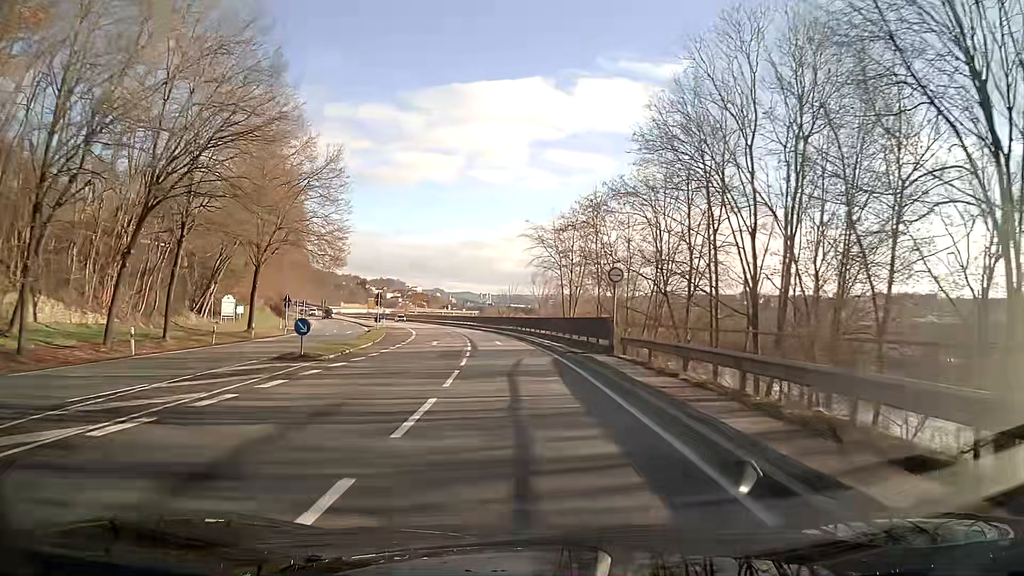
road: primary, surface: asphalt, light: Day
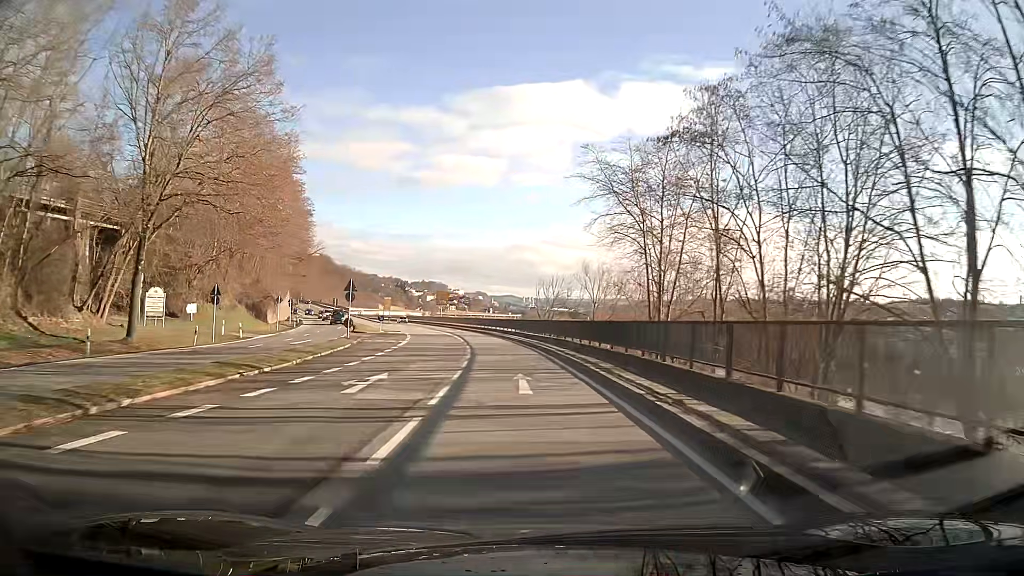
(-0.7, +22.1) m; -4°
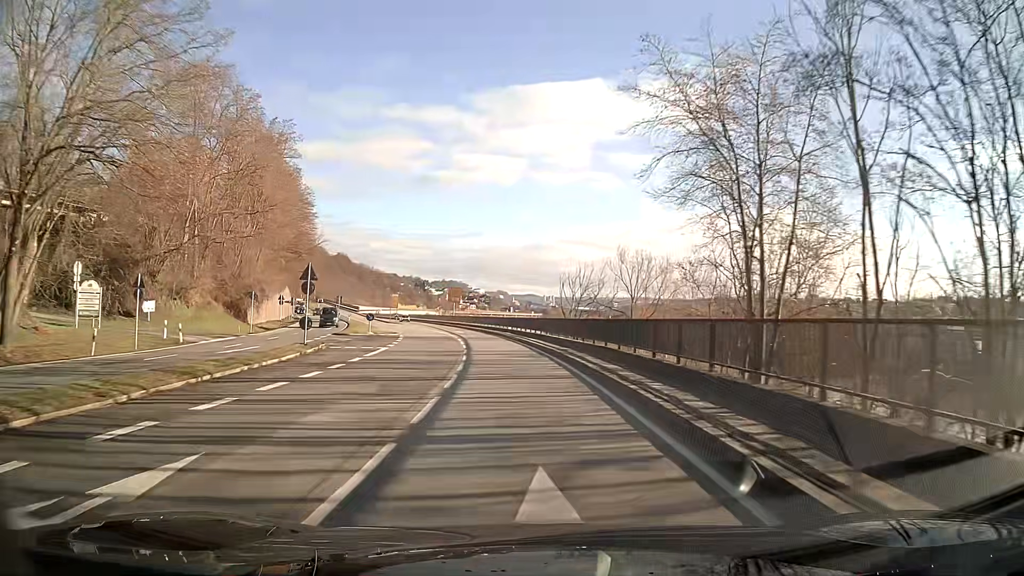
(-0.2, +11.0) m; -2°
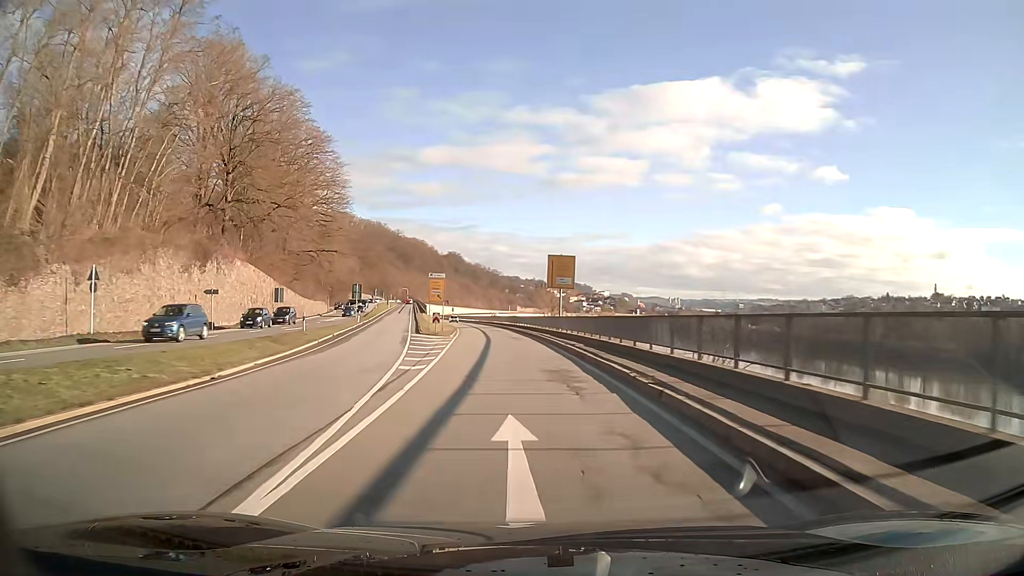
(-5.0, +55.1) m; -10°
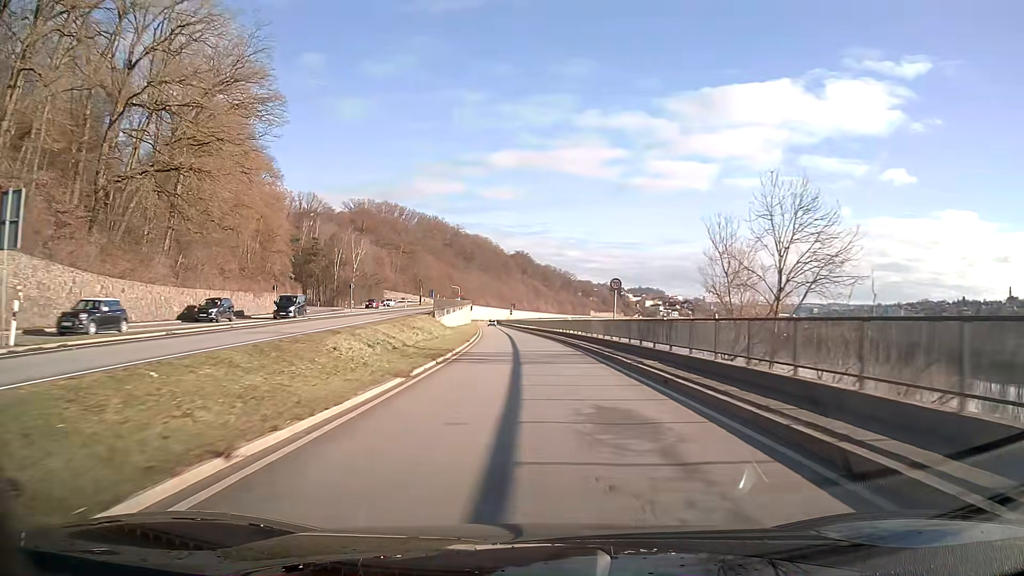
(-3.3, +55.7) m; -6°
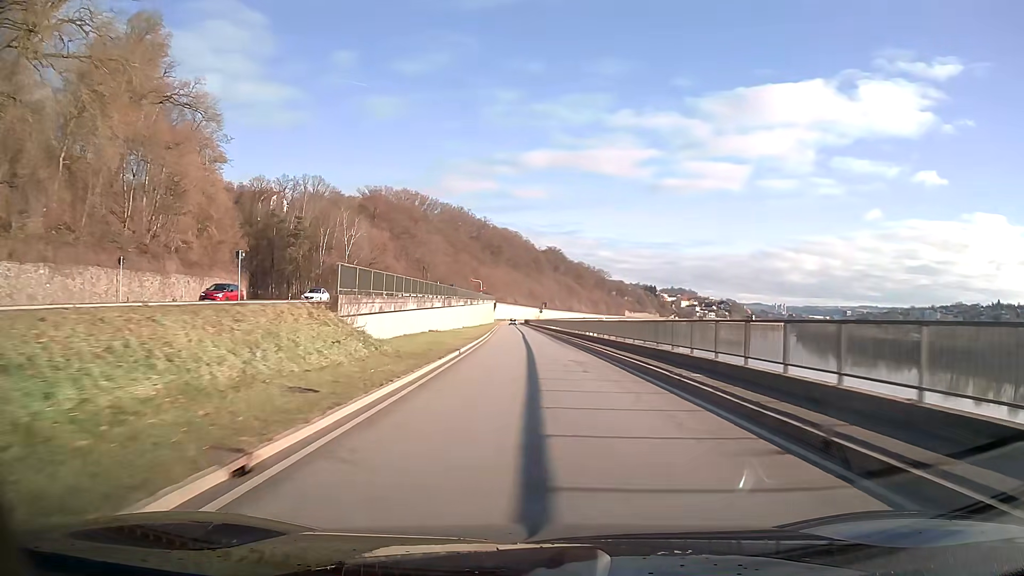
(-0.8, +33.6) m; -2°
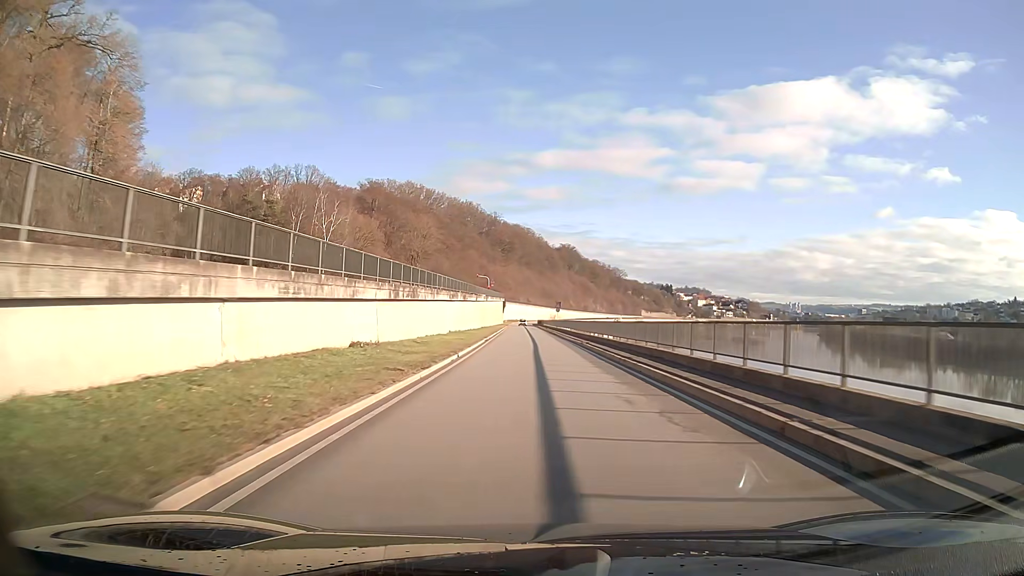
(-0.2, +22.3) m; -1°
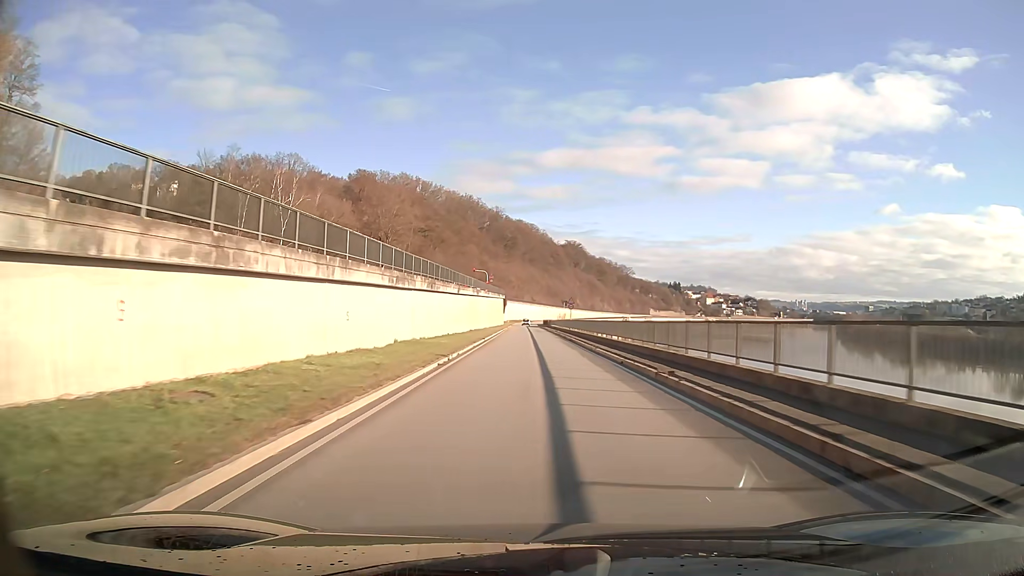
(-0.1, +22.3) m; -1°
